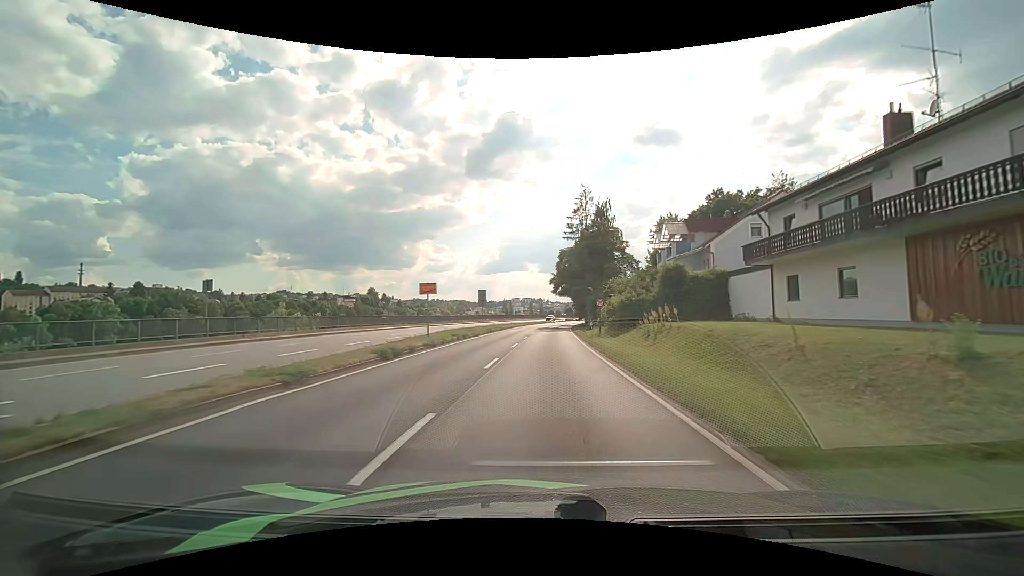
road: primary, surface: asphalt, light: Day
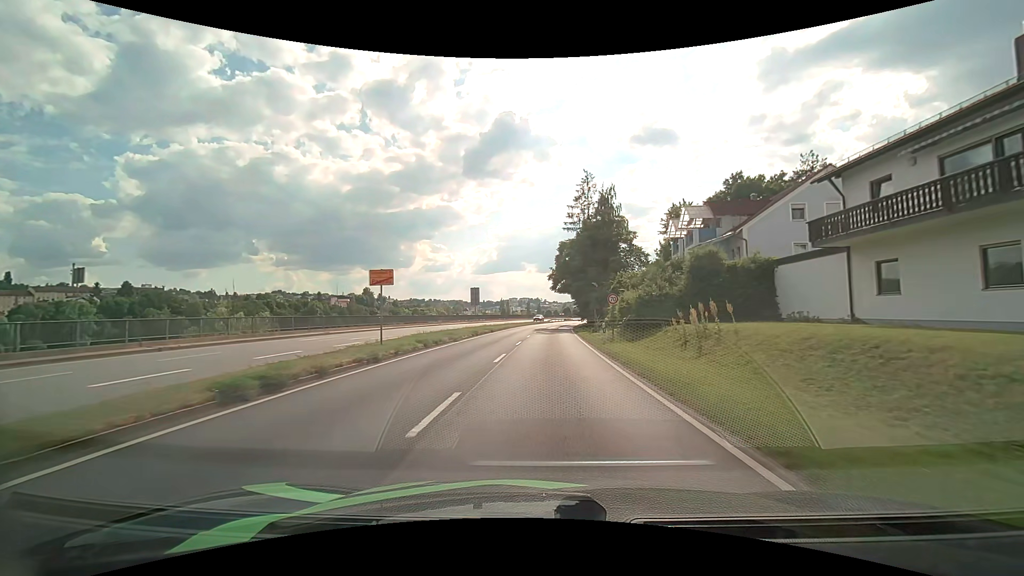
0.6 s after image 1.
(0.0, +7.5) m; 0°
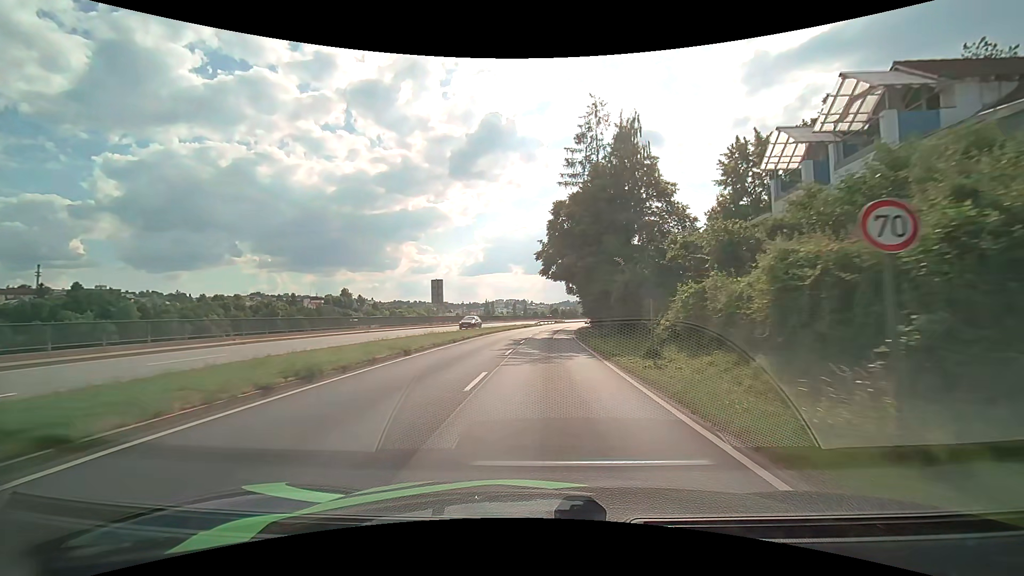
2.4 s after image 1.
(+0.3, +23.7) m; +2°
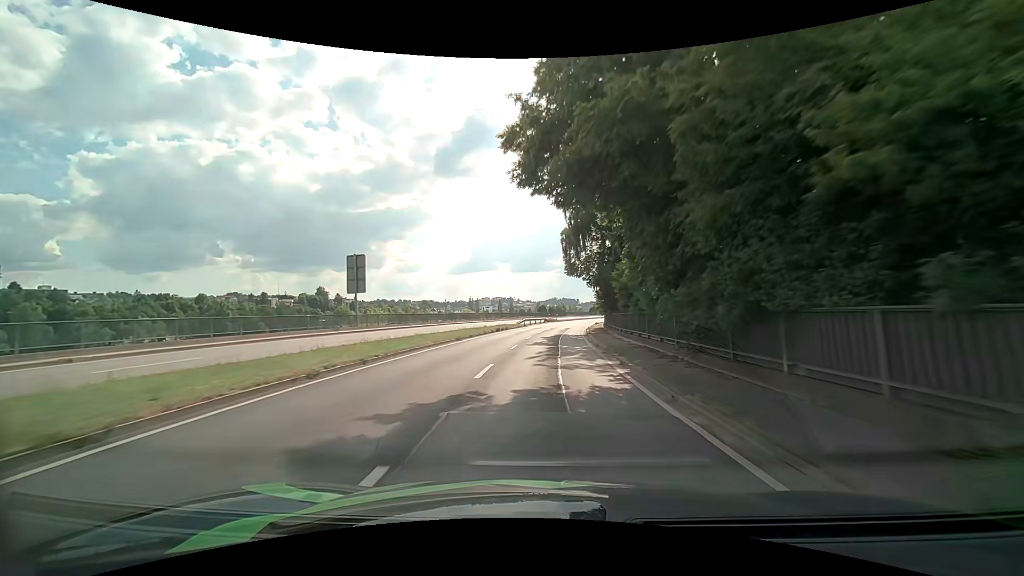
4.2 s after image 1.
(+0.3, +26.4) m; +1°
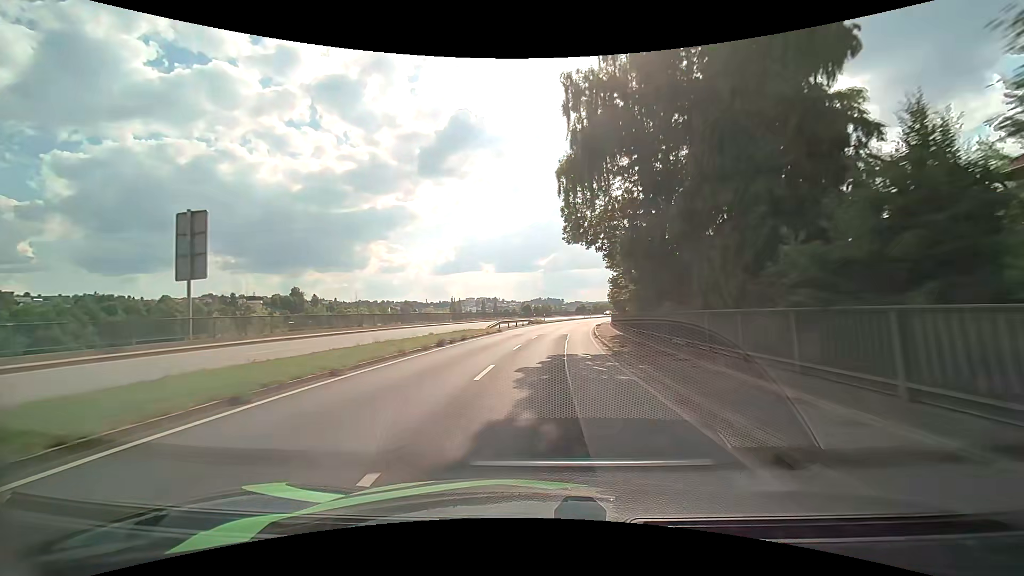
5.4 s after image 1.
(+0.2, +18.3) m; +2°
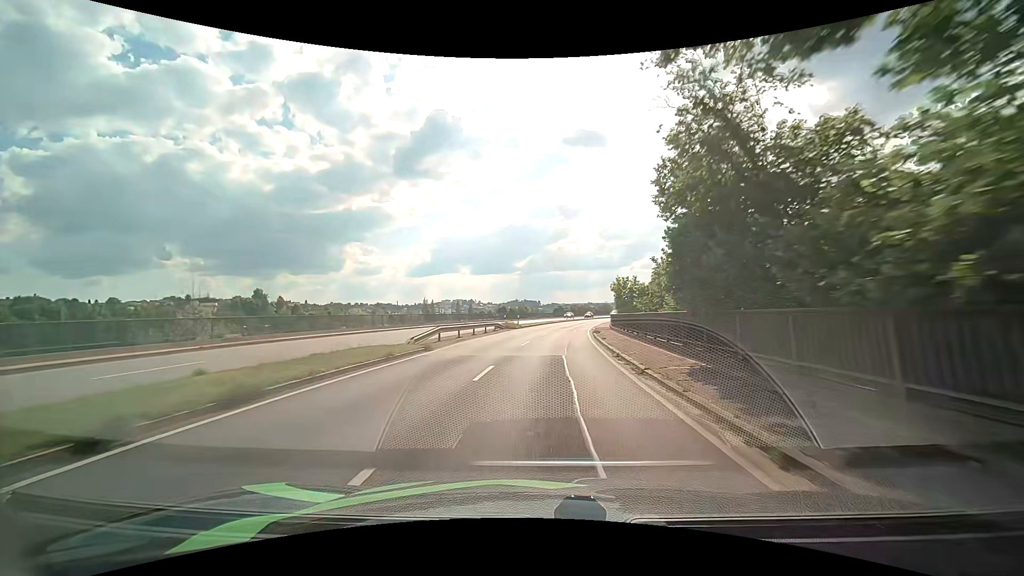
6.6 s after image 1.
(+0.3, +18.0) m; +2°
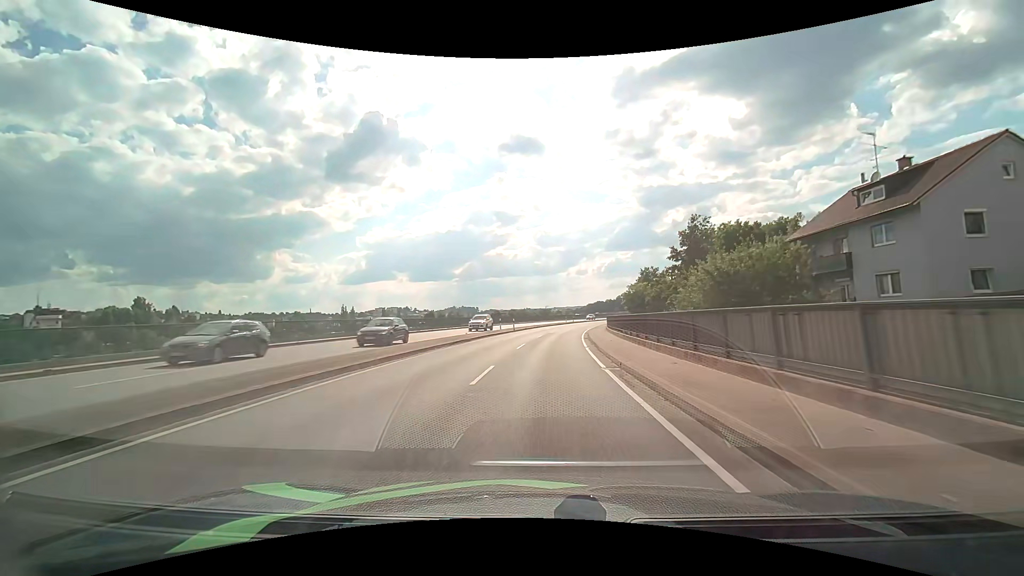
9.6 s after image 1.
(+3.3, +47.9) m; +7°
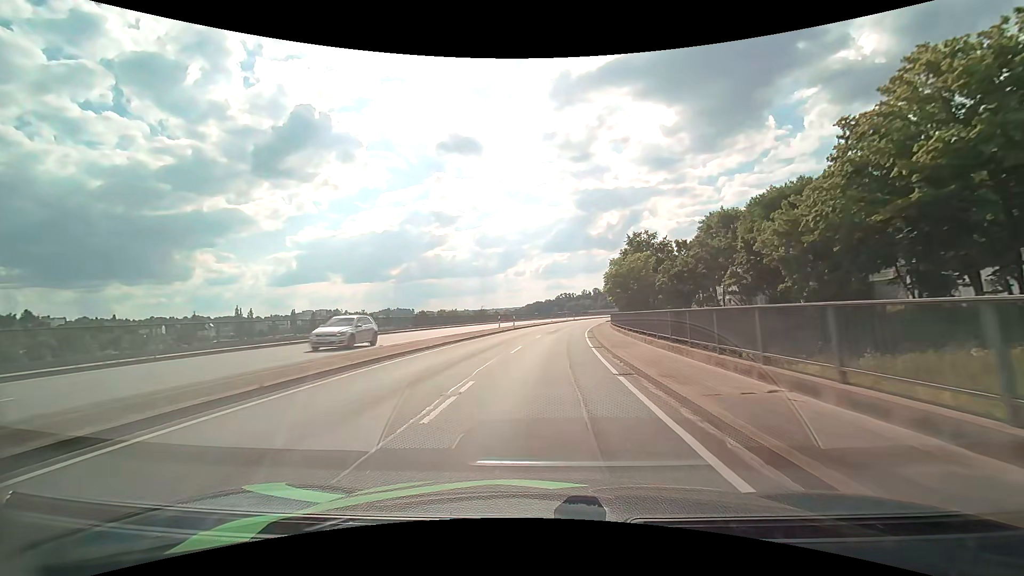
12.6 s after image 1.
(+3.3, +51.9) m; +7°
